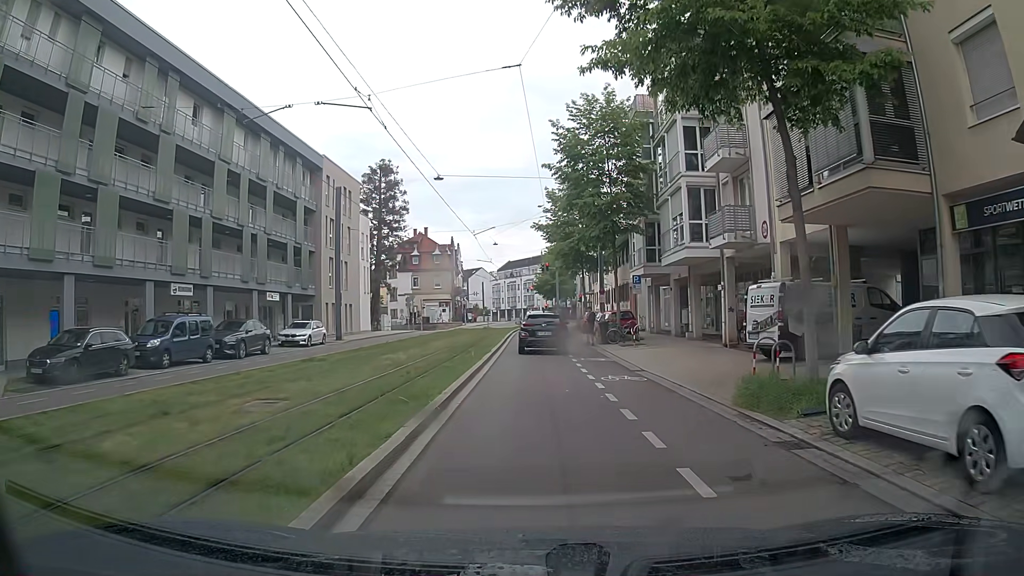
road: tertiary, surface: asphalt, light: Day
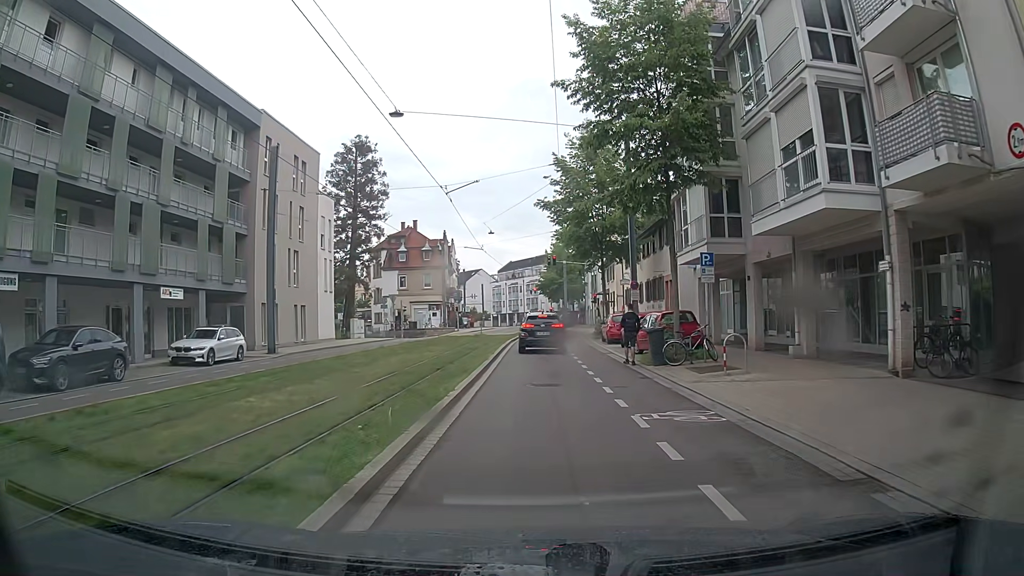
(+0.1, +12.6) m; 0°
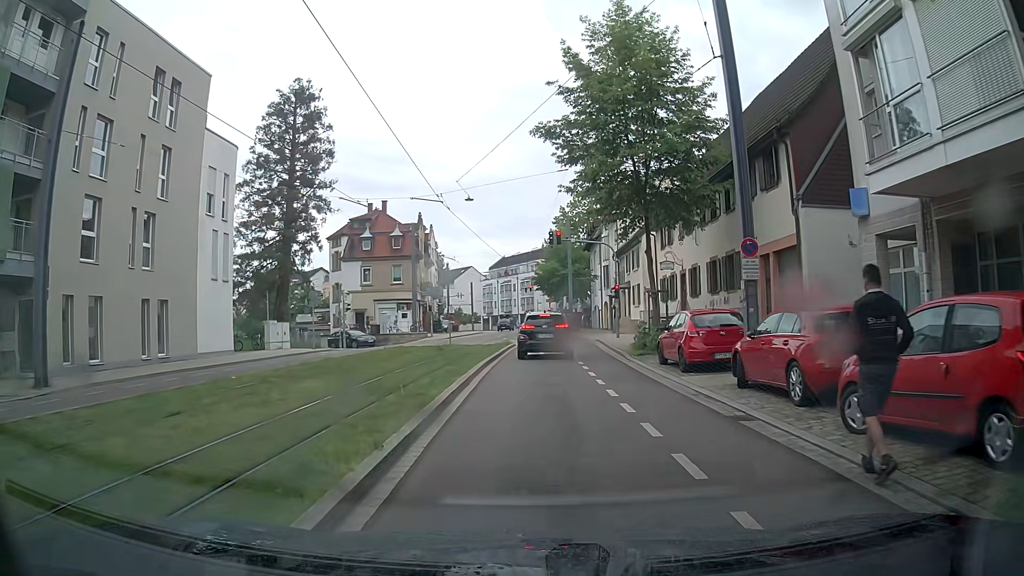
(+0.1, +17.1) m; 0°
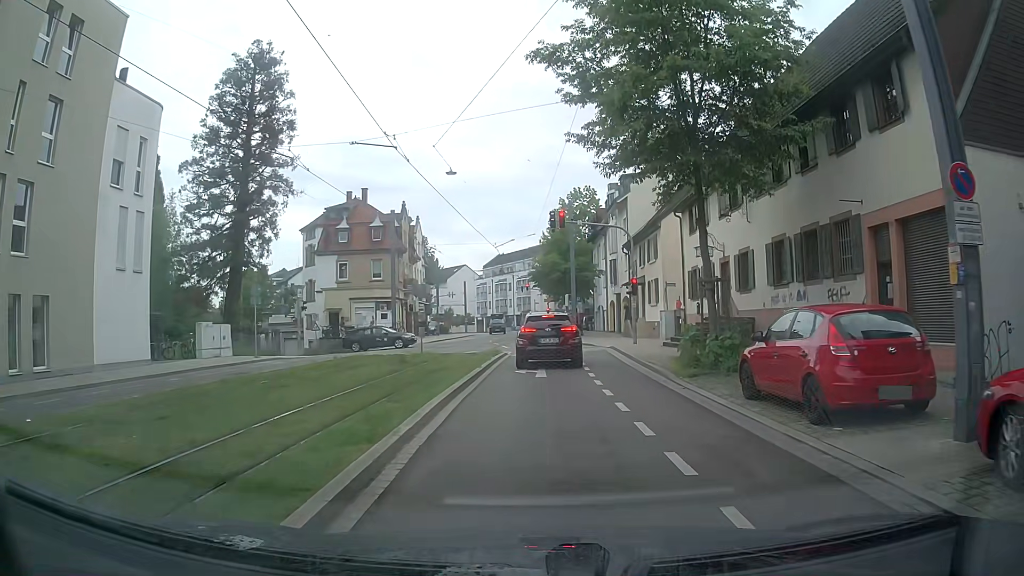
(+0.1, +7.8) m; 0°
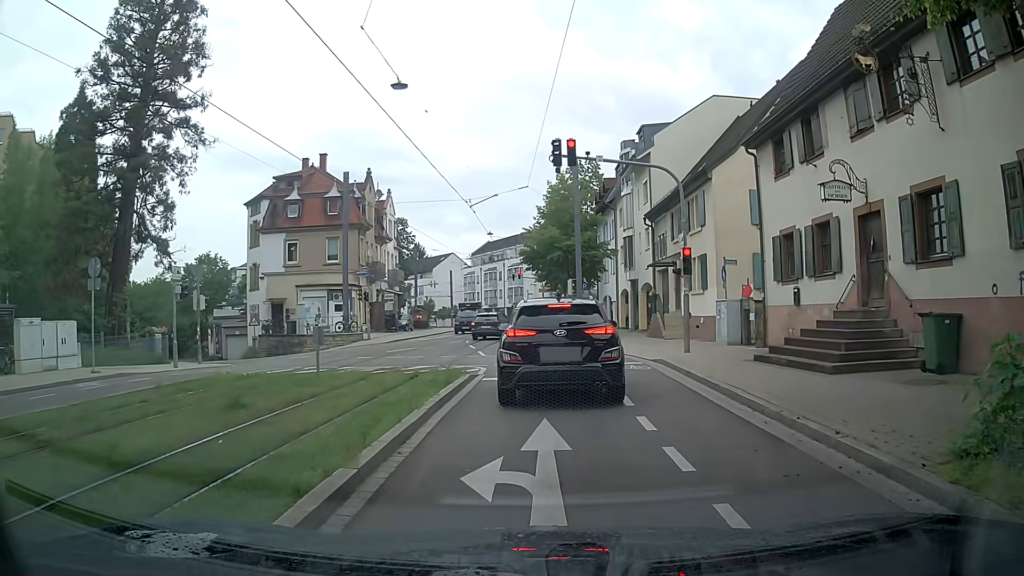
(+0.2, +11.8) m; +1°
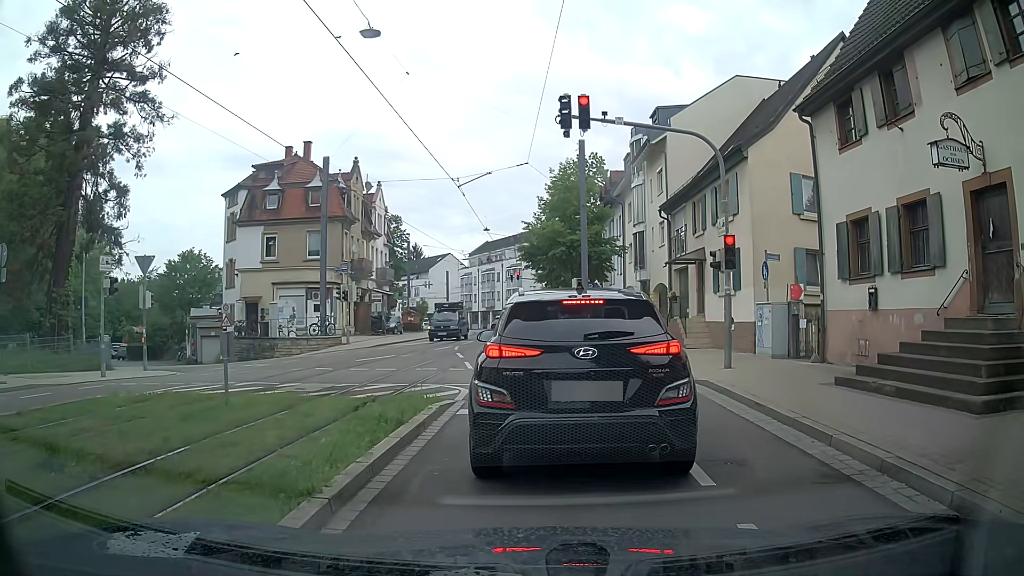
(-0.1, +4.2) m; -1°
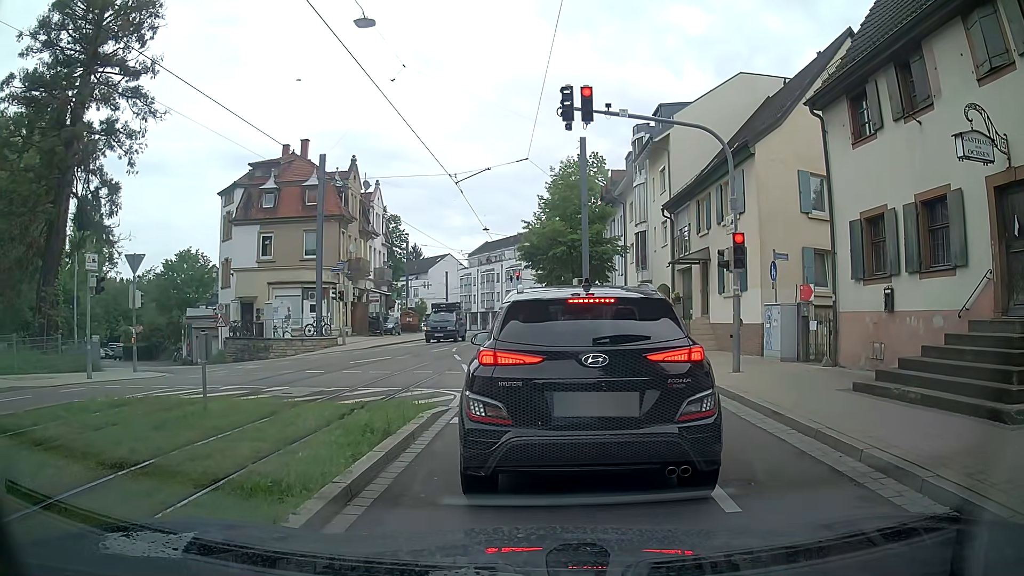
(0.0, +0.7) m; 0°
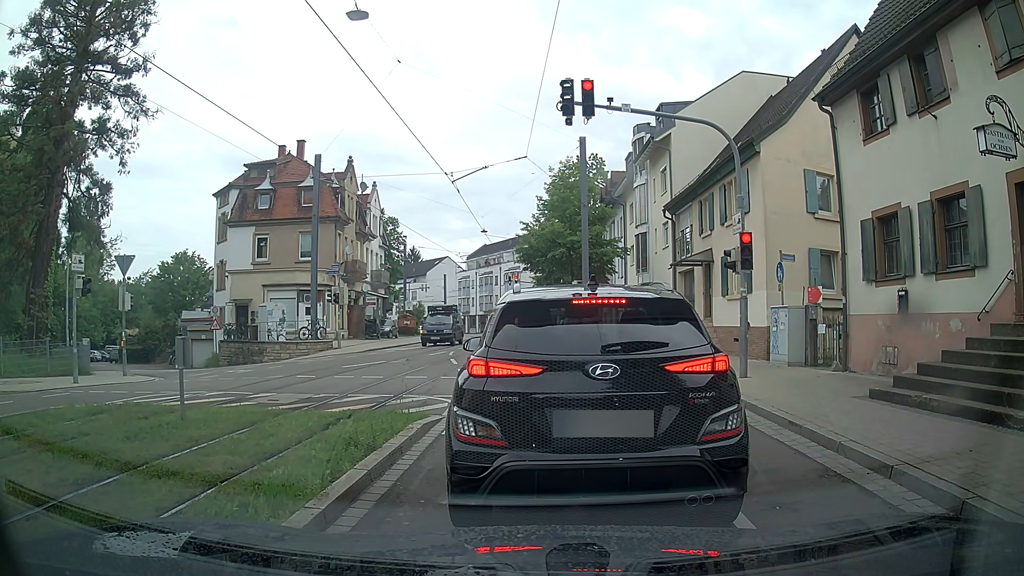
(0.0, +0.7) m; 0°
(0, +10) (0, +20) (-1, +30) (-1, +40) (-1, +50) (-1, +60) (-1, +70) (-2, +80) (-4, +90) (-6, +99) m
